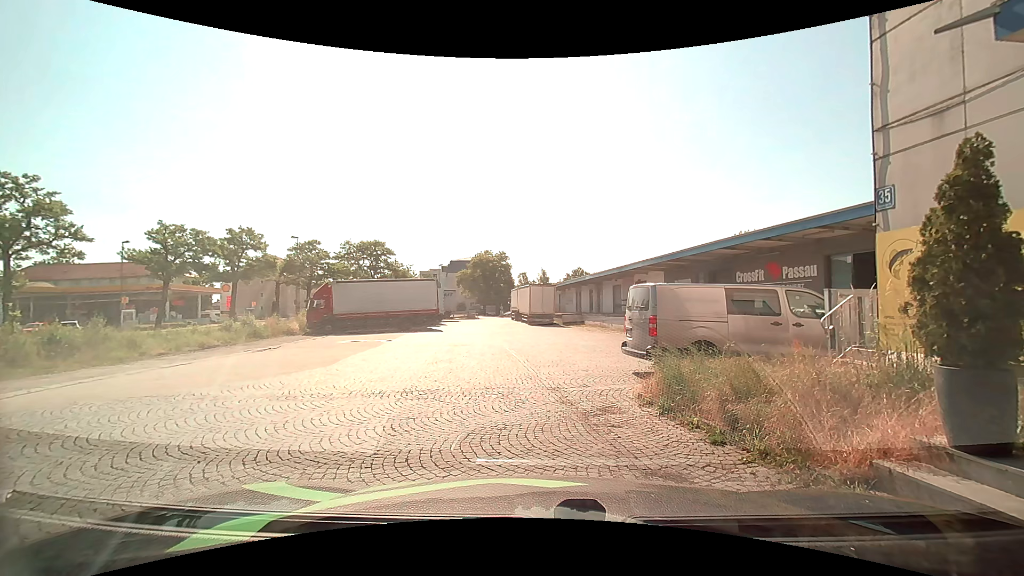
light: Day
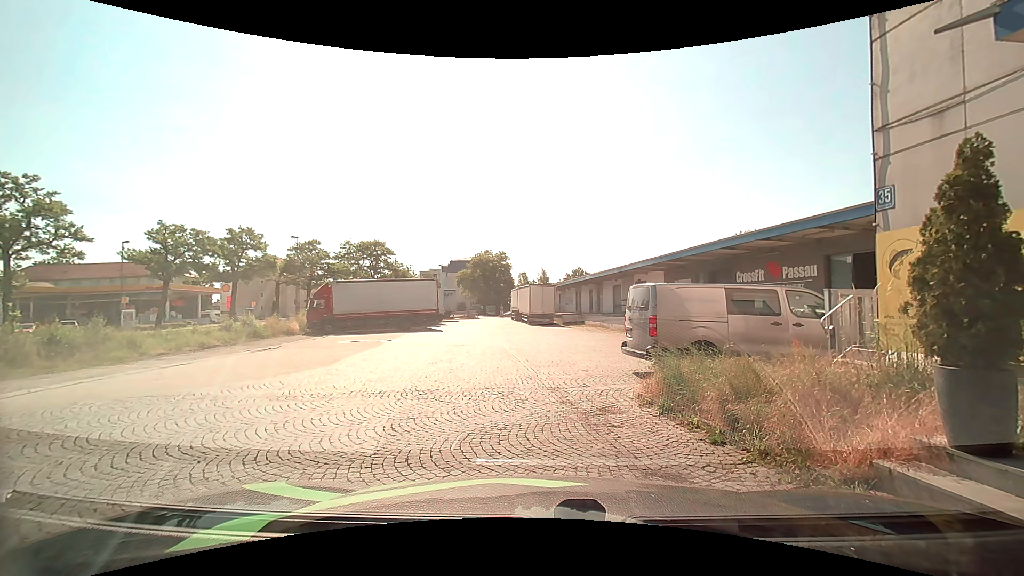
(0.0, 0.0) m; 0°
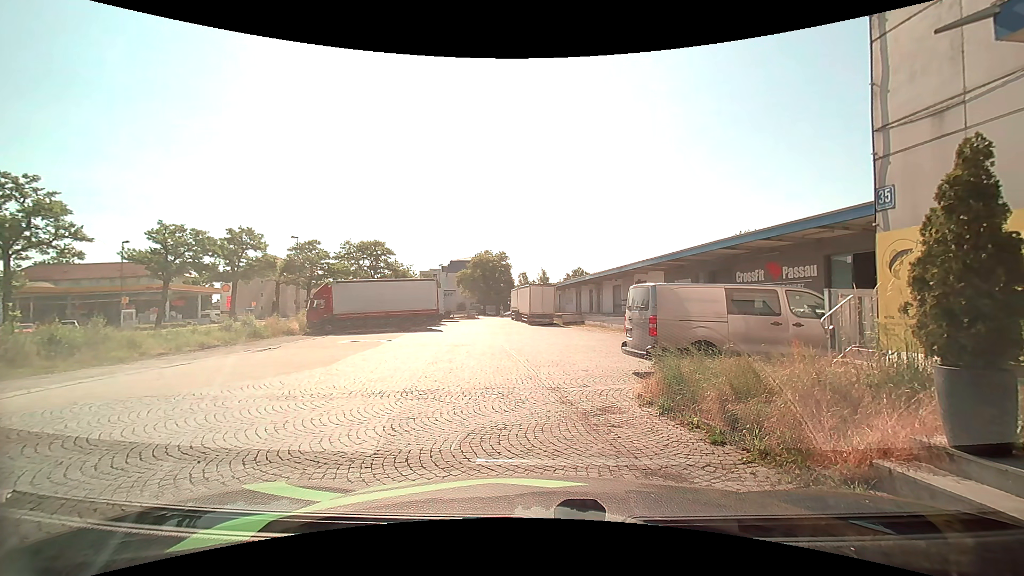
(0.0, 0.0) m; 0°
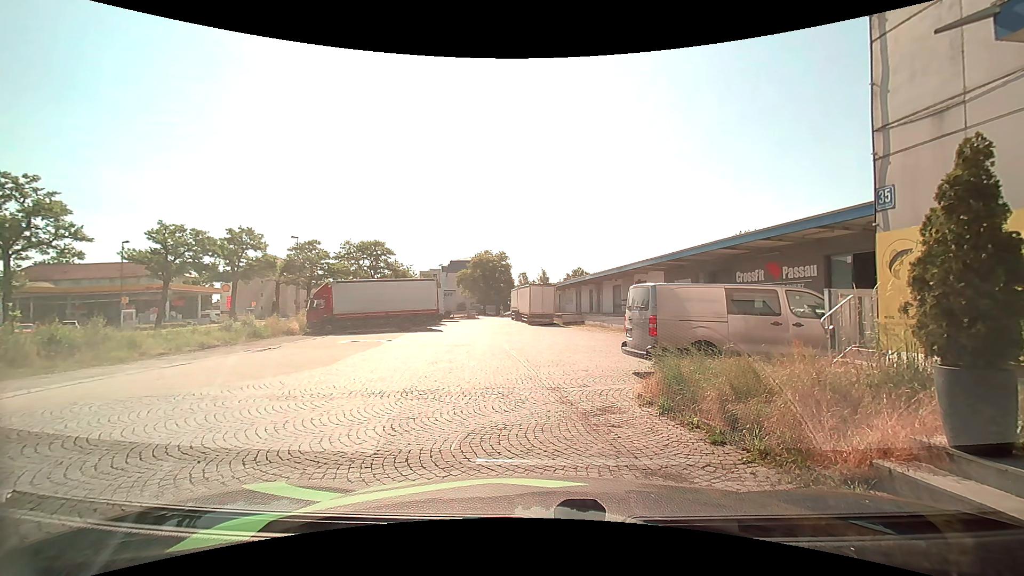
(0.0, 0.0) m; 0°
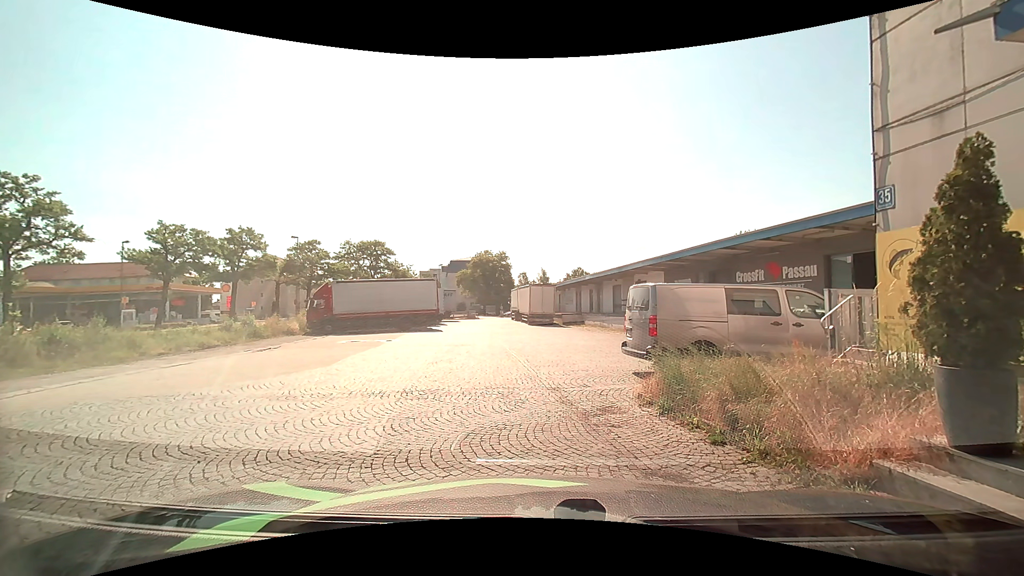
(0.0, 0.0) m; 0°
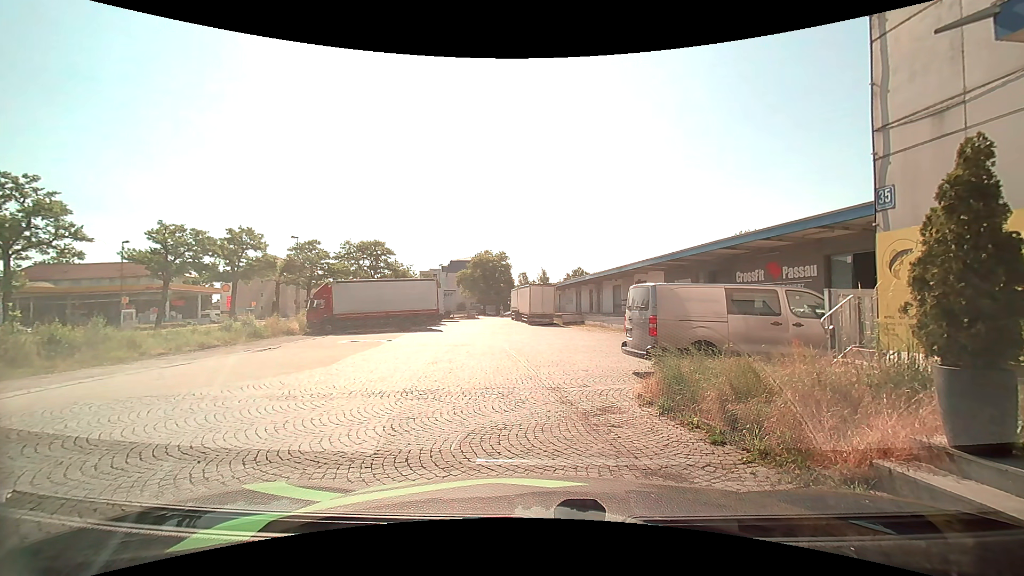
(0.0, 0.0) m; 0°
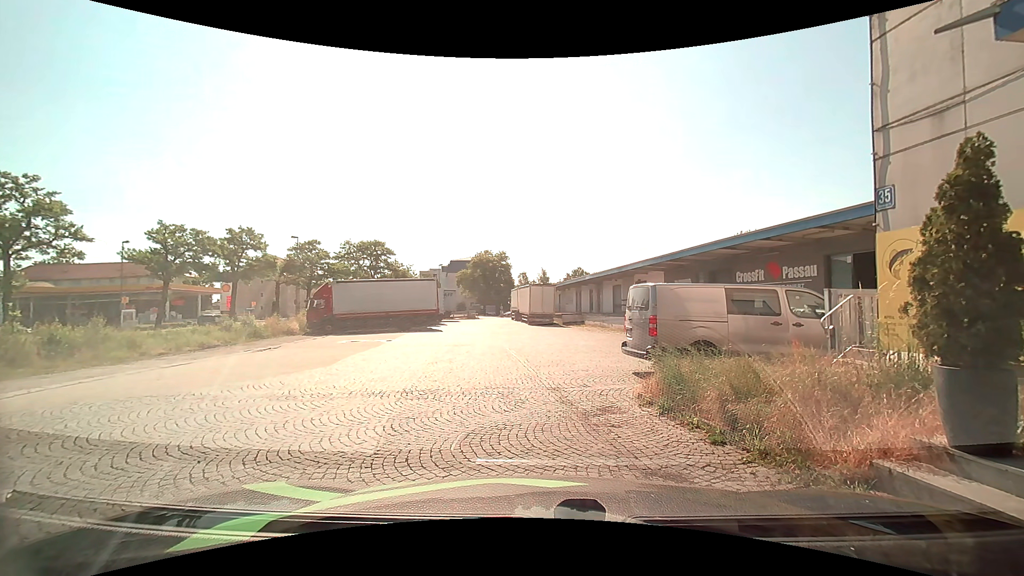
(0.0, 0.0) m; 0°
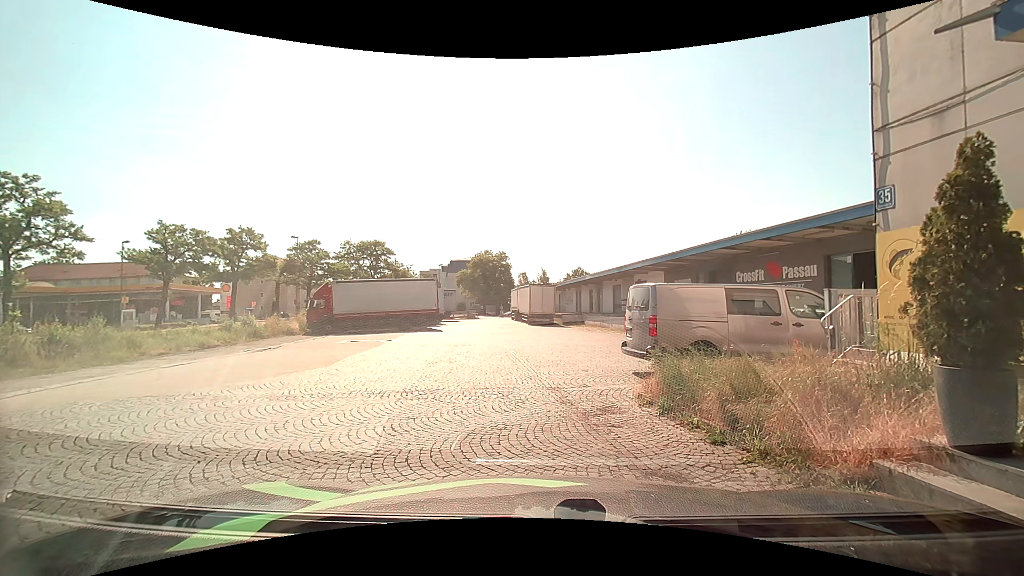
(0.0, 0.0) m; 0°
